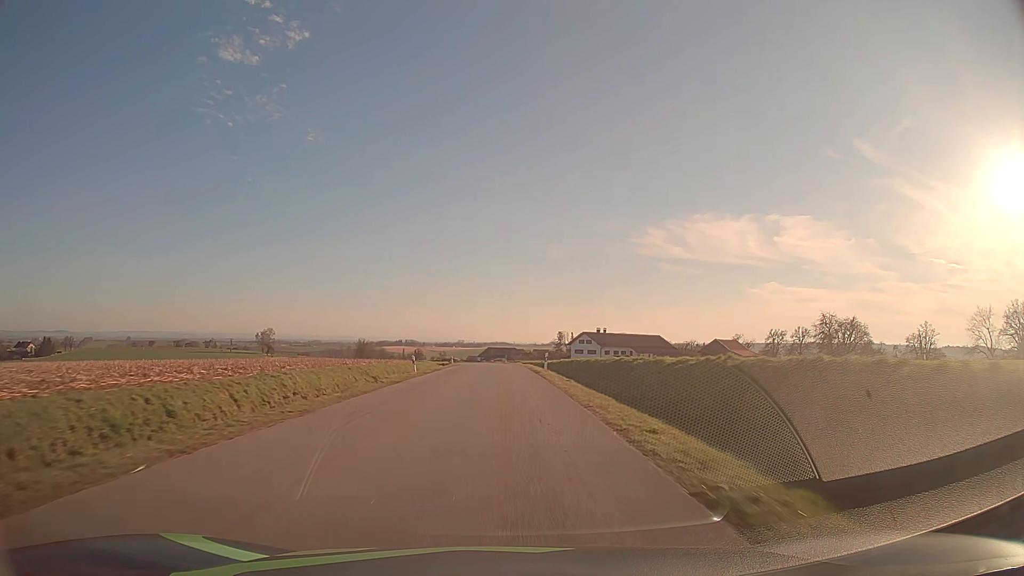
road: tertiary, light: Day
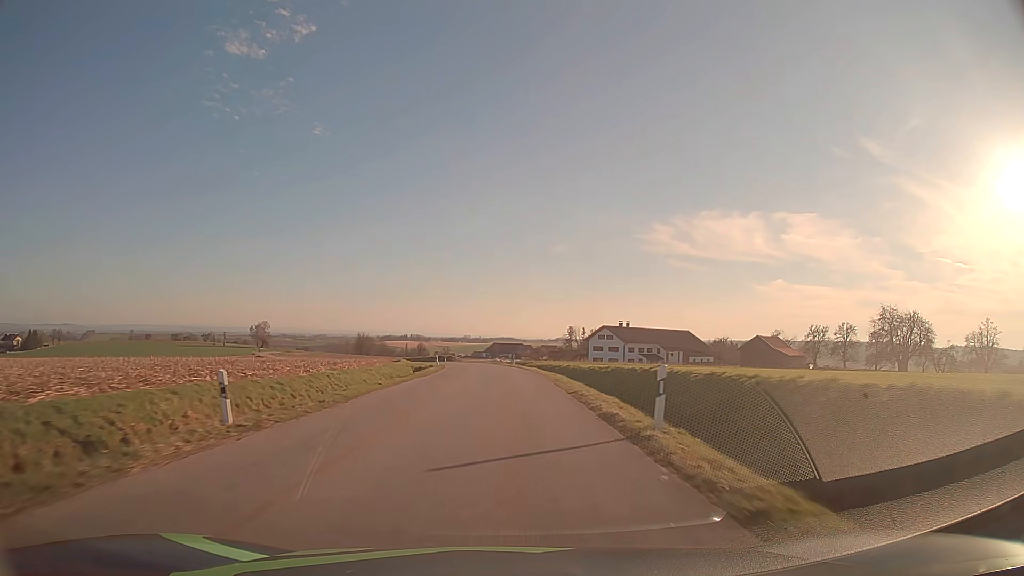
(-0.1, +25.2) m; 0°
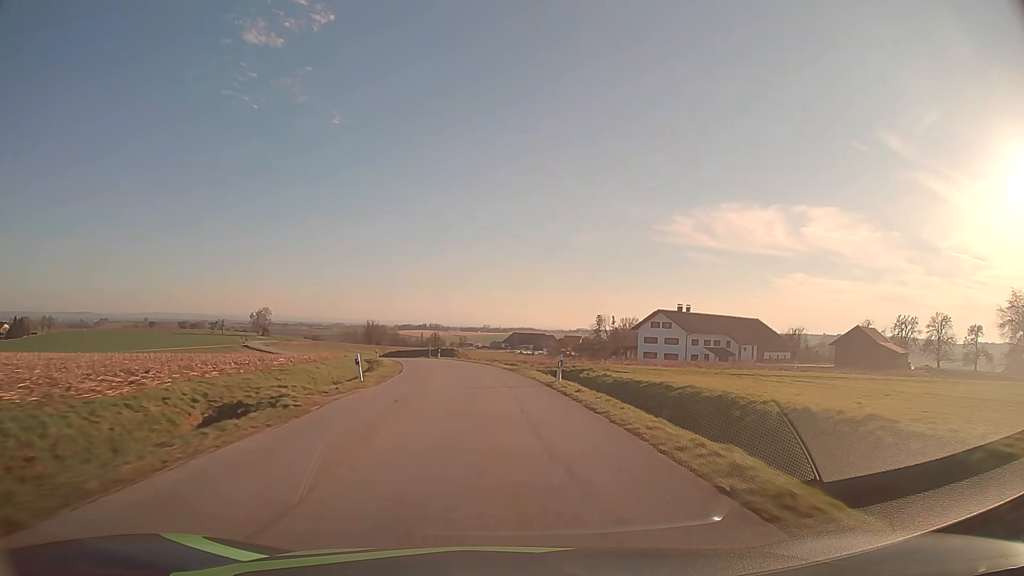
(-0.4, +37.3) m; -2°
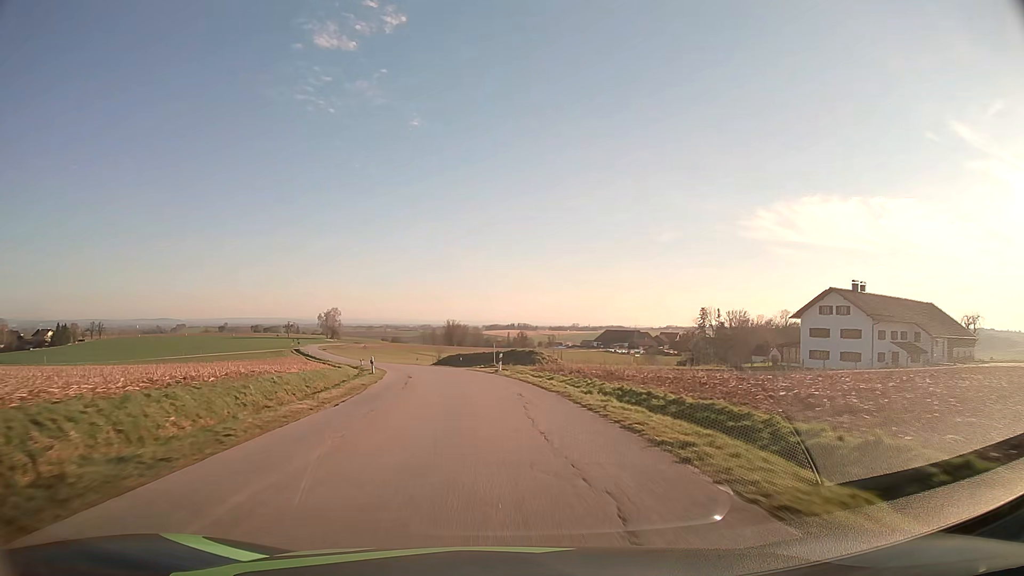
(-1.9, +36.8) m; -7°
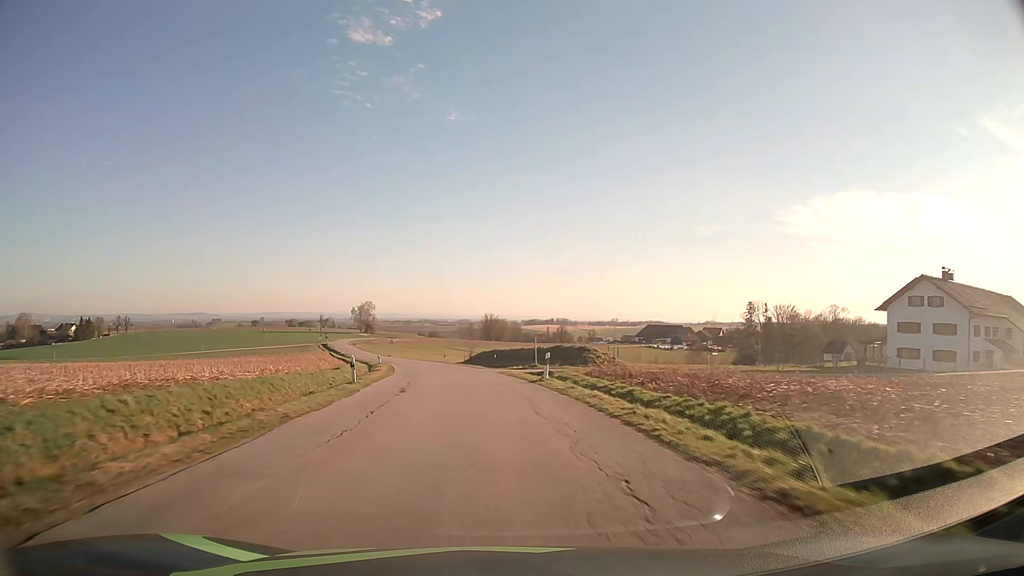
(-0.4, +12.2) m; -3°
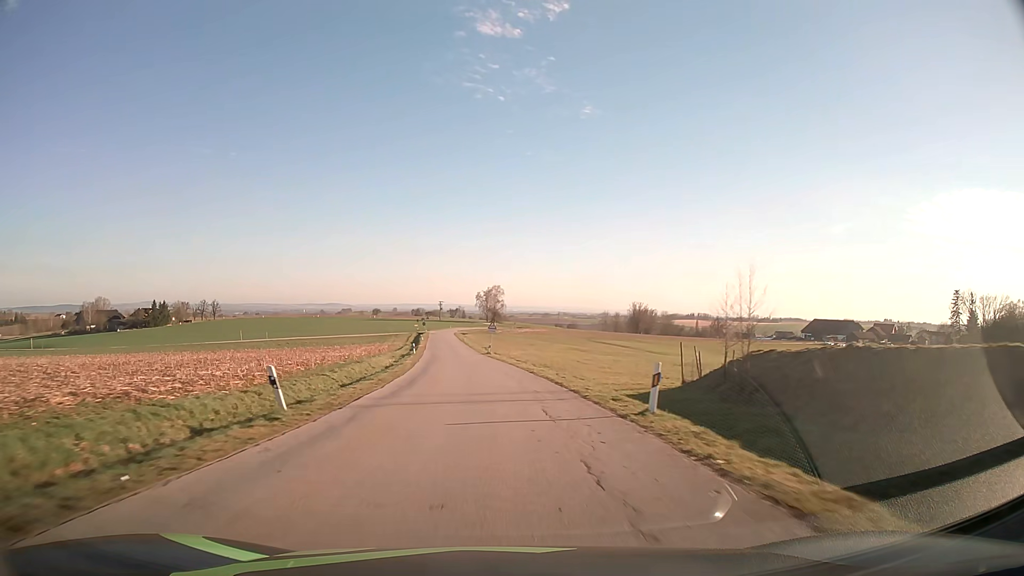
(-7.1, +60.8) m; -12°
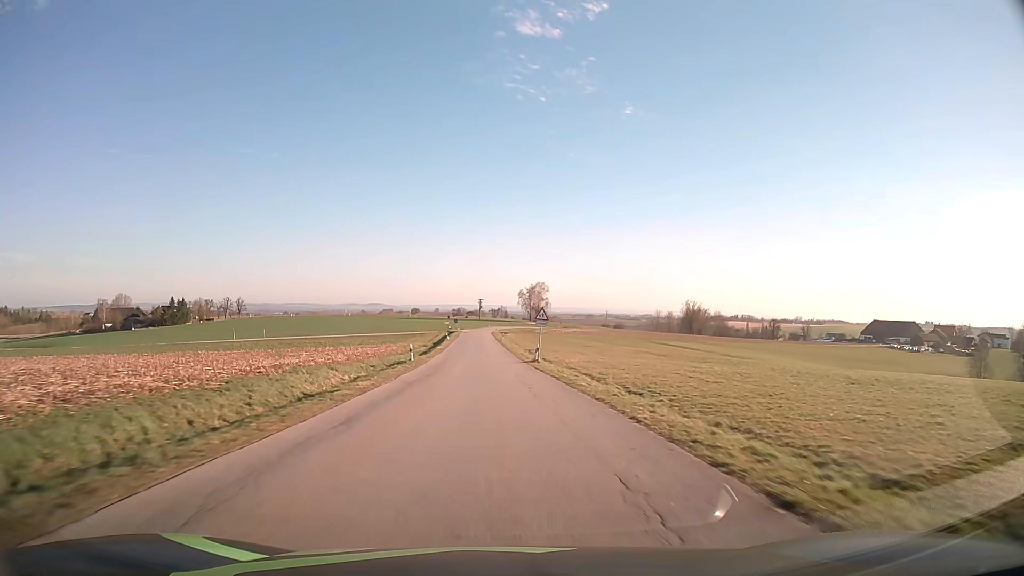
(-0.8, +24.9) m; -4°
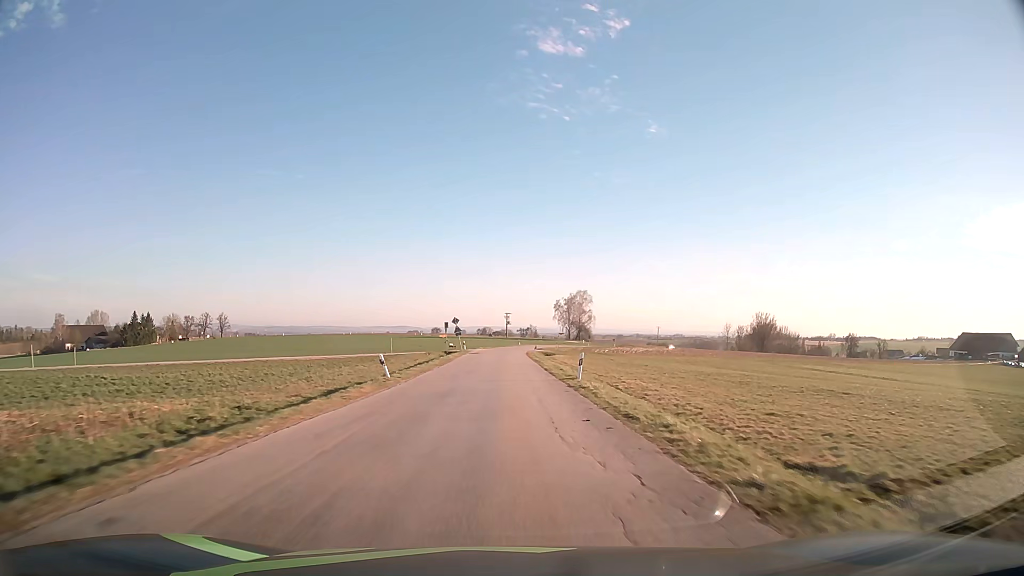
(-2.2, +63.2) m; -3°
(0, +10) (0, +20) (0, +30) (0, +40) (0, +50) (0, +60) (0, +70) (+1, +80) (+1, +90) (+2, +100) m
